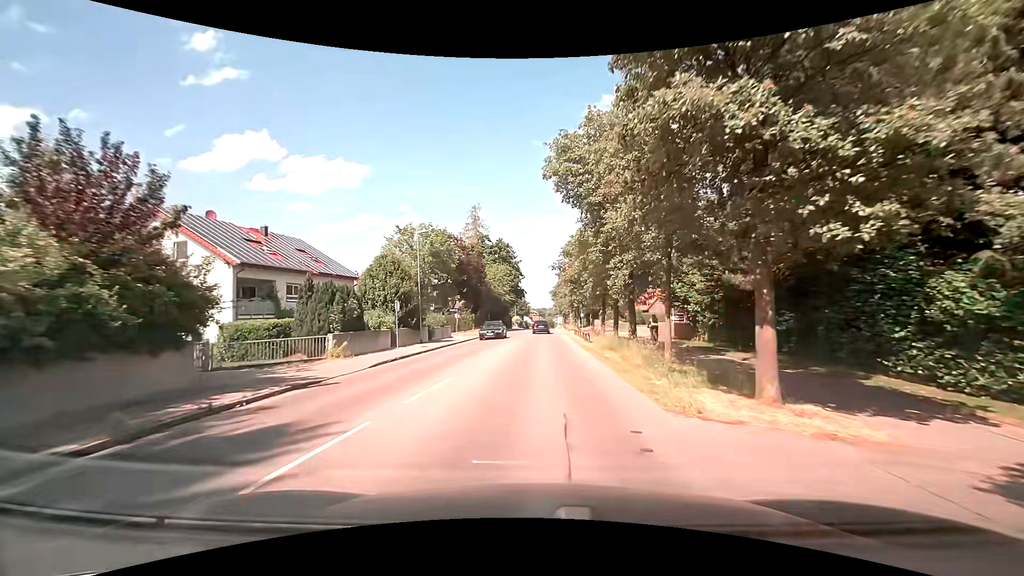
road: tertiary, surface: asphalt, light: Day
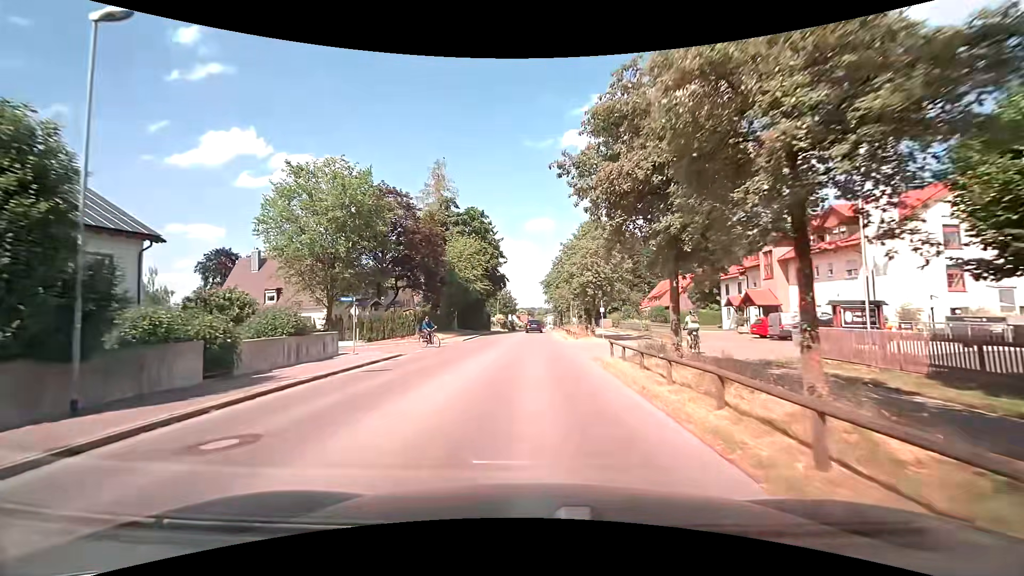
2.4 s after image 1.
(+0.5, +24.8) m; +3°
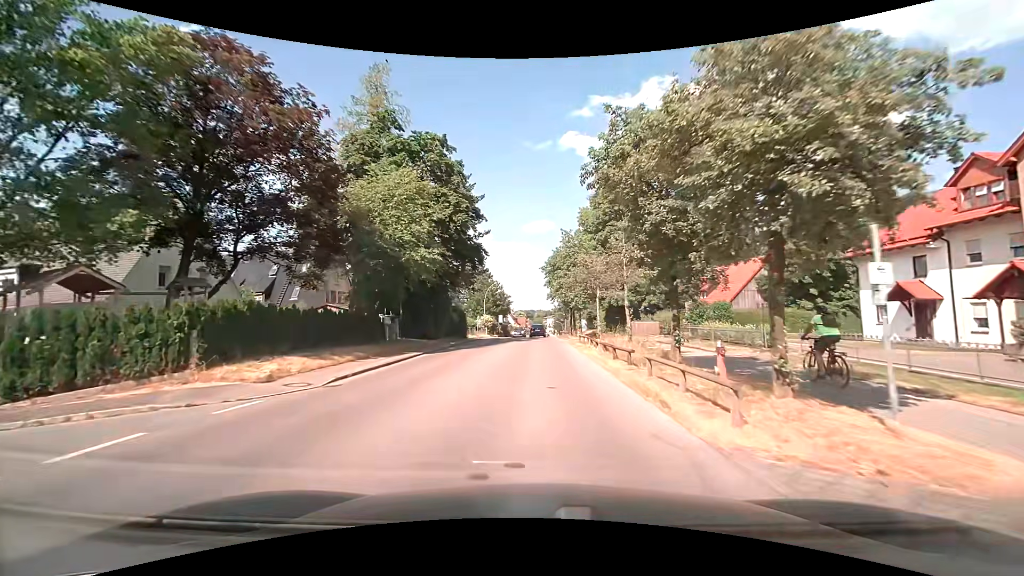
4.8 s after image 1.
(-0.4, +24.8) m; -1°
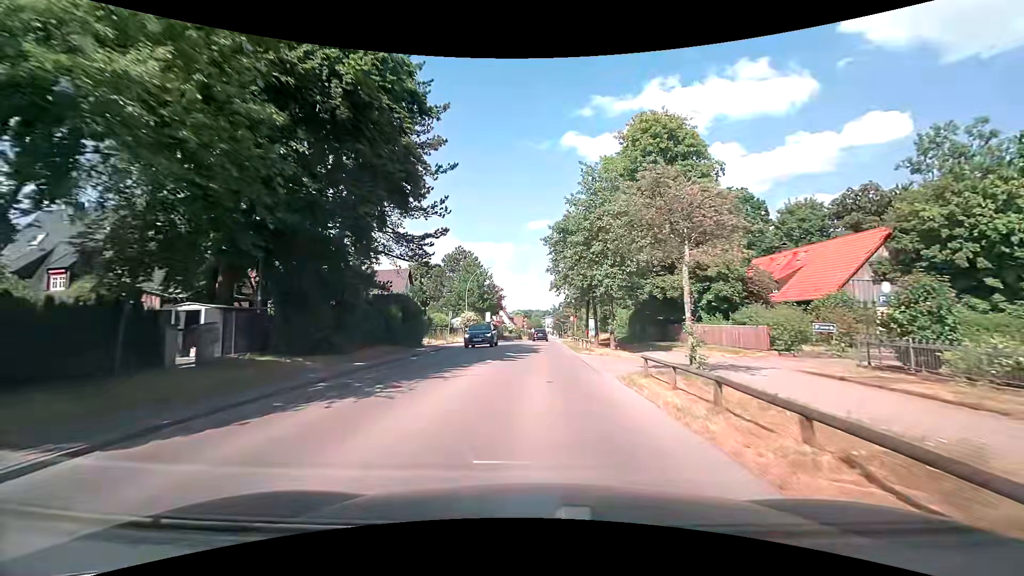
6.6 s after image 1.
(-0.1, +18.6) m; 0°
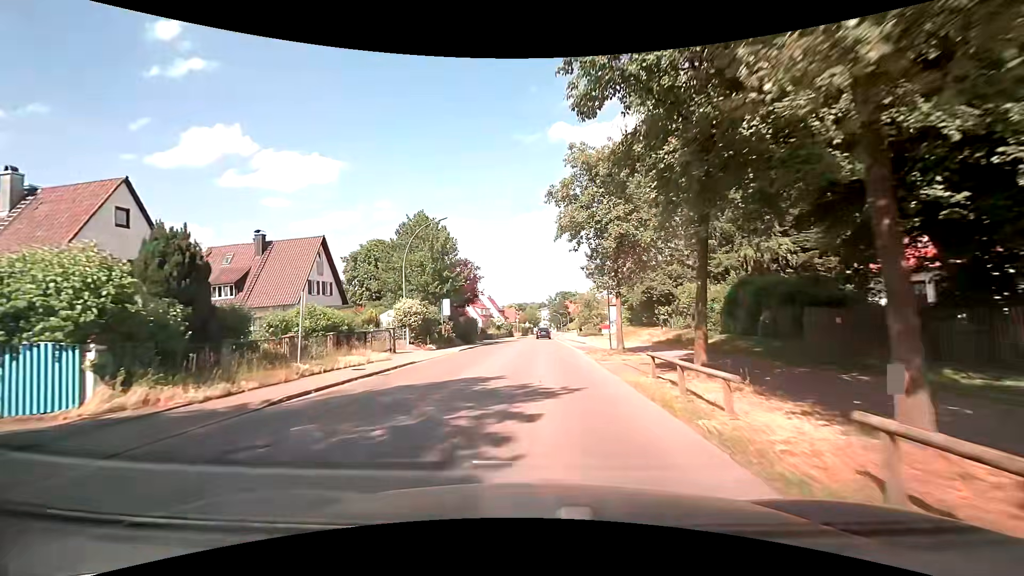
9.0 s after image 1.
(+0.3, +25.5) m; +1°
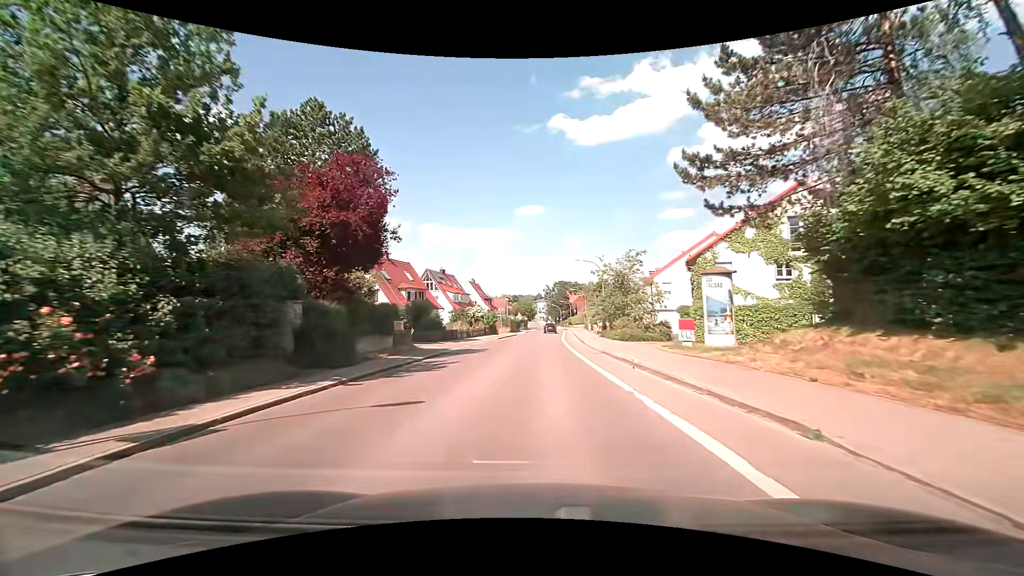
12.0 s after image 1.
(-0.3, +30.7) m; 0°
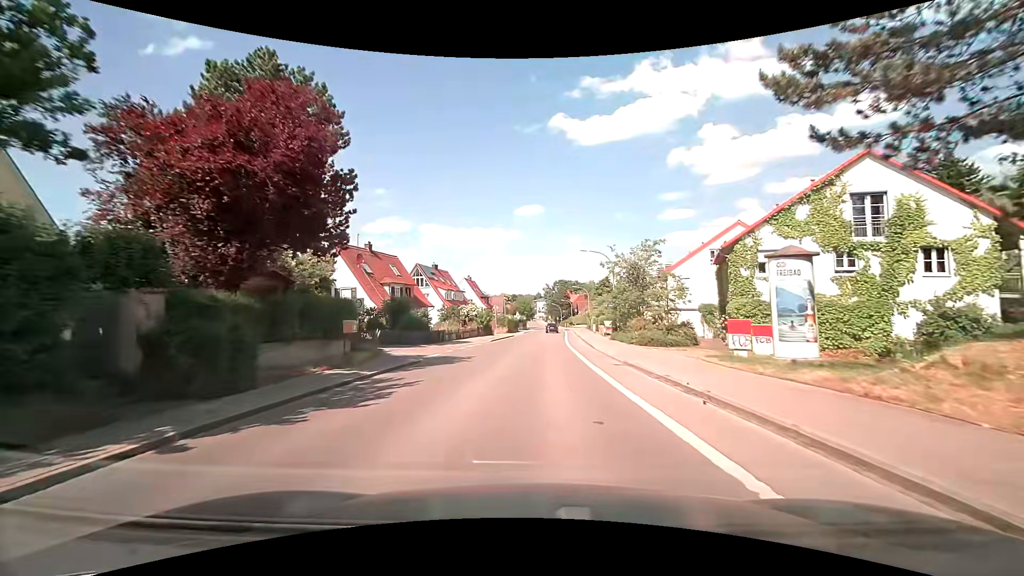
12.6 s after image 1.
(0.0, +6.3) m; 0°
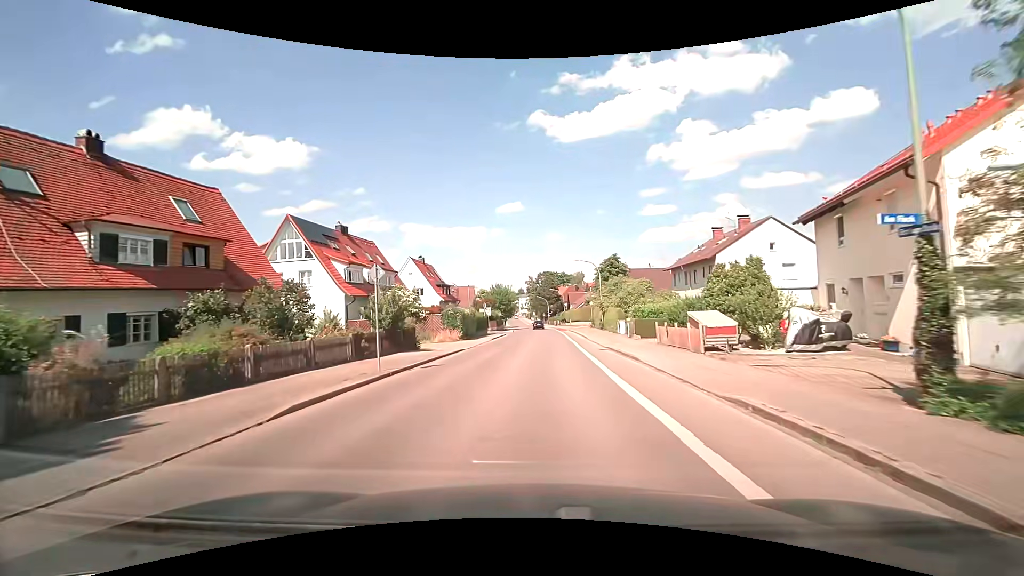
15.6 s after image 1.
(+0.6, +32.7) m; +3°
(0, +10) (0, +20) (0, +30) (+1, +40) (+1, +50) (+1, +60) (+1, +70) (+1, +80) (0, +90) (-1, +100) m
